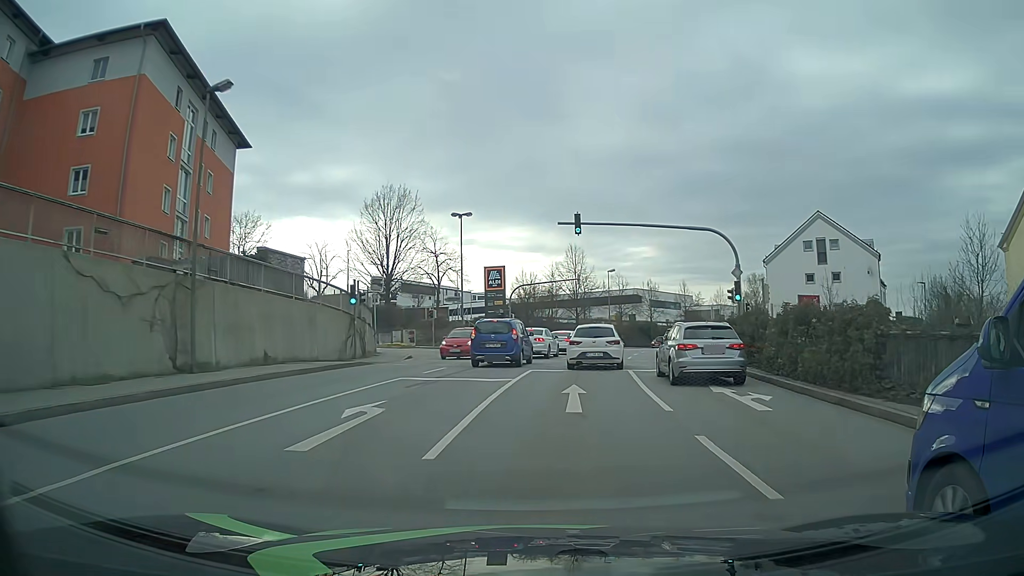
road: tertiary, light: Day
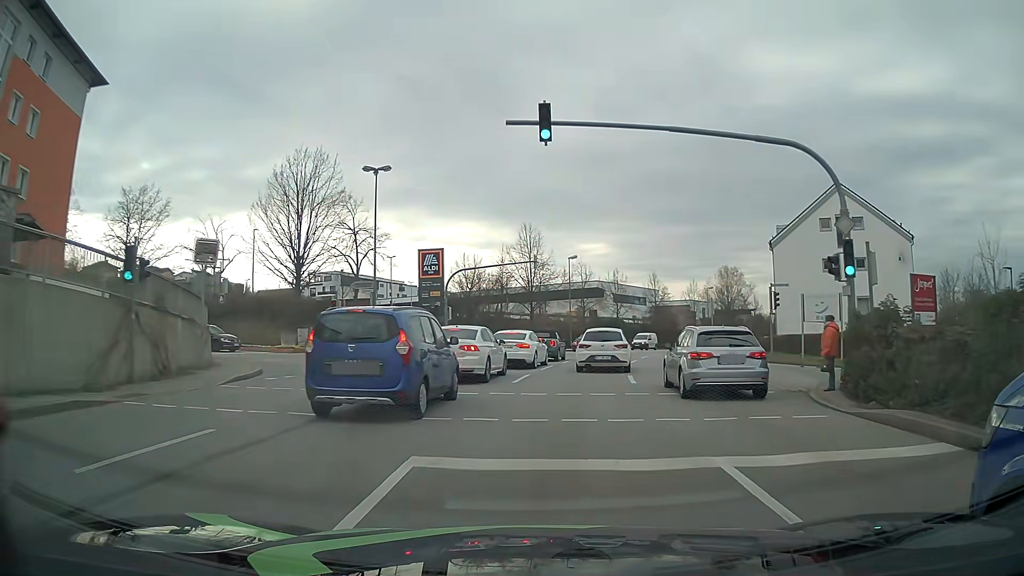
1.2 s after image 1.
(+0.5, +14.3) m; +4°
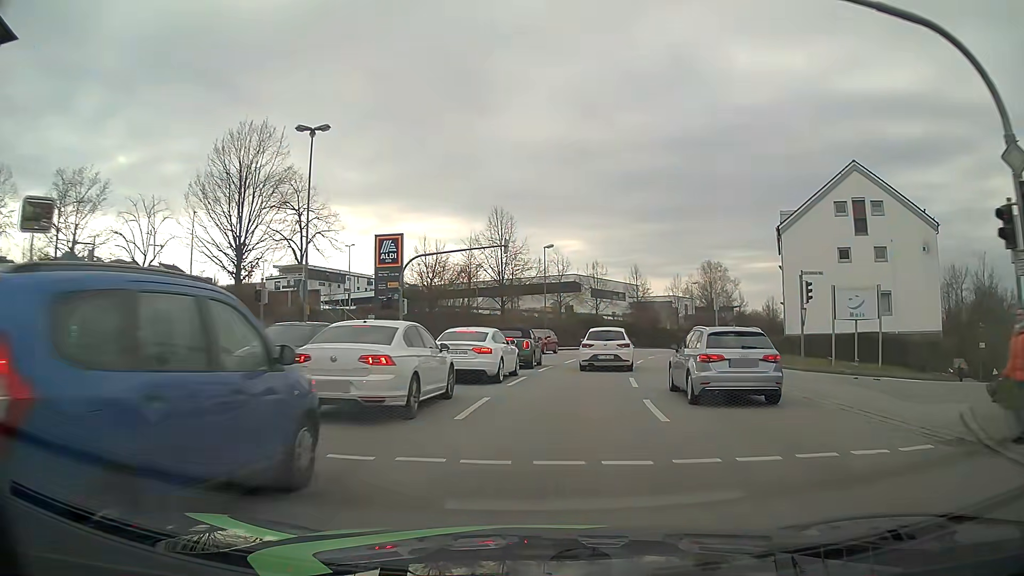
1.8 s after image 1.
(+0.1, +7.3) m; +2°
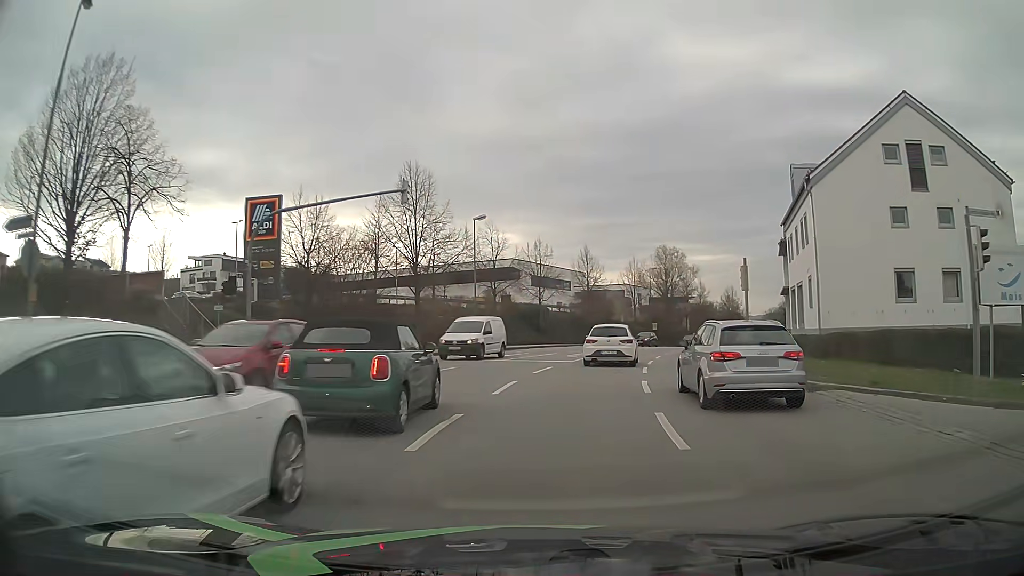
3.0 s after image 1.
(+0.8, +14.8) m; +6°
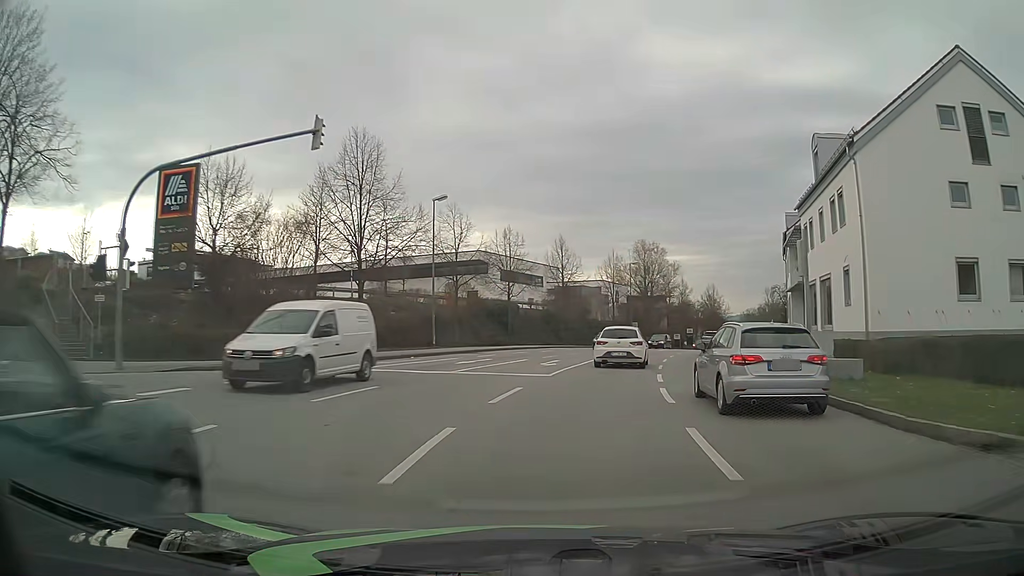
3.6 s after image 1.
(+0.1, +7.6) m; +2°
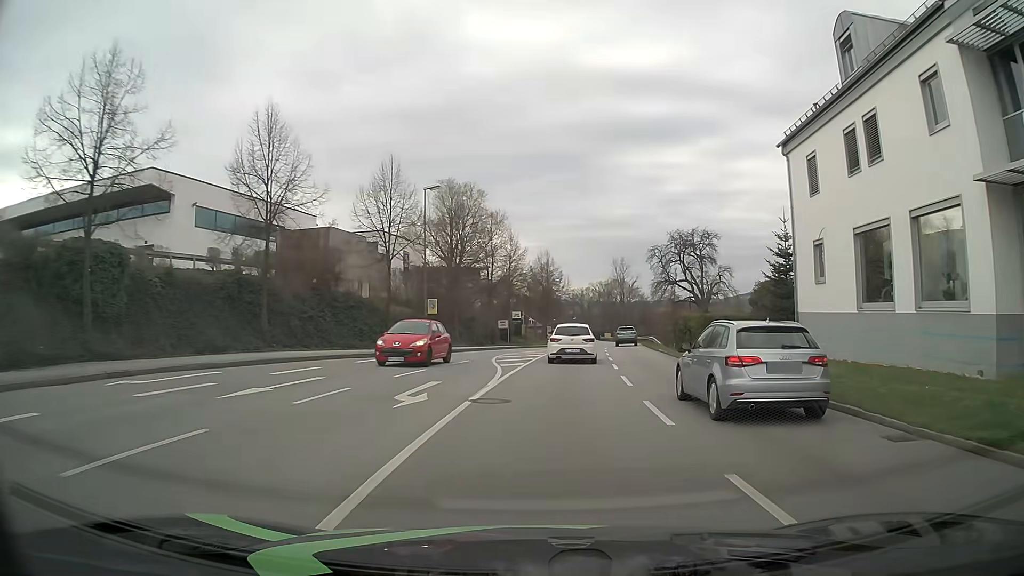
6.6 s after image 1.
(+5.7, +38.0) m; +16°
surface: asphalt
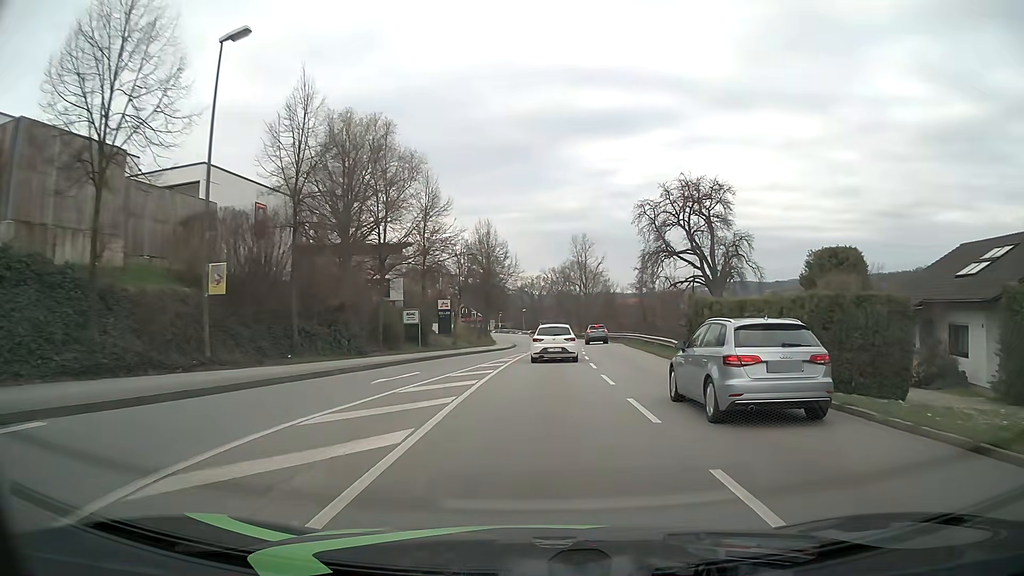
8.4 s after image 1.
(+1.2, +23.9) m; +4°
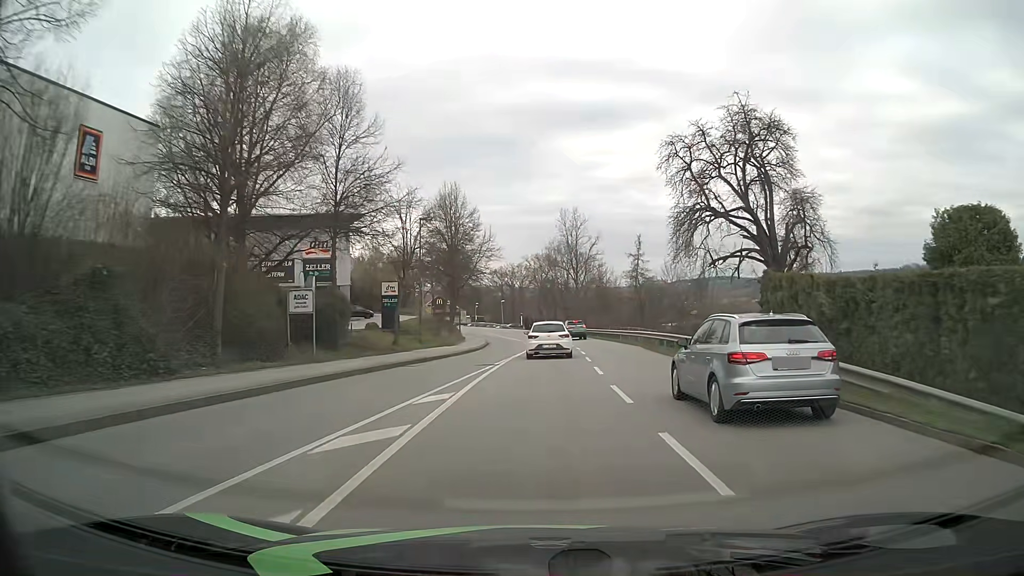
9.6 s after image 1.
(+0.3, +16.2) m; +2°
(0, +10) (0, +20) (+1, +30) (+1, +40) (+1, +50) (0, +60) (-1, +70) (-2, +80) (-3, +90) (-5, +100) m
